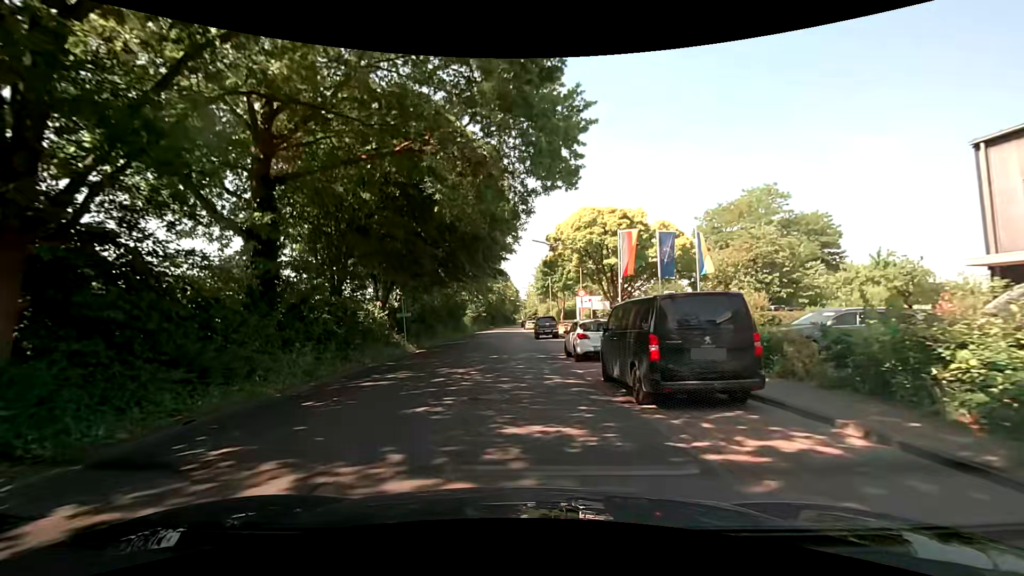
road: unclassified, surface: asphalt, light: Day
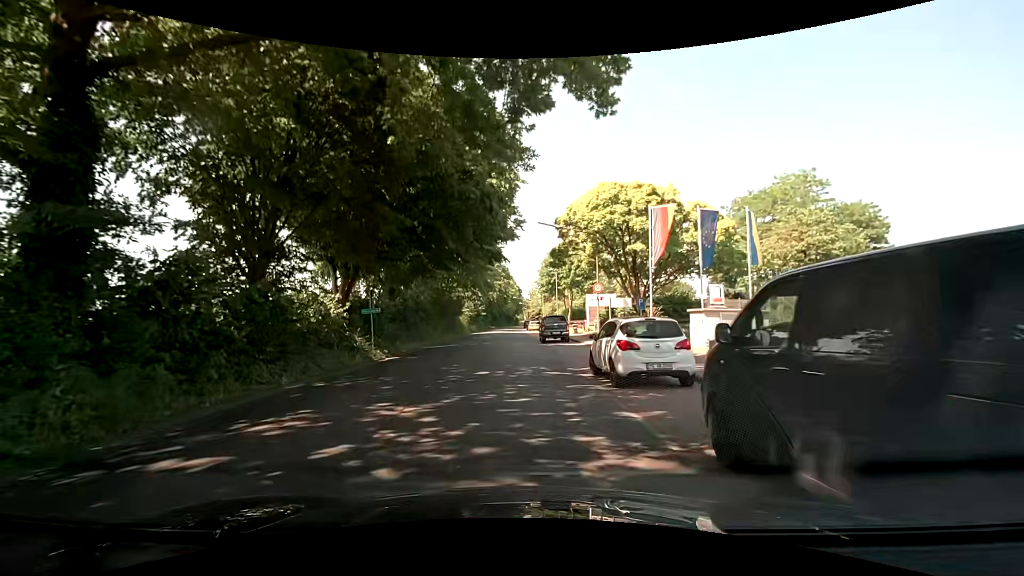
(+0.1, +7.0) m; 0°
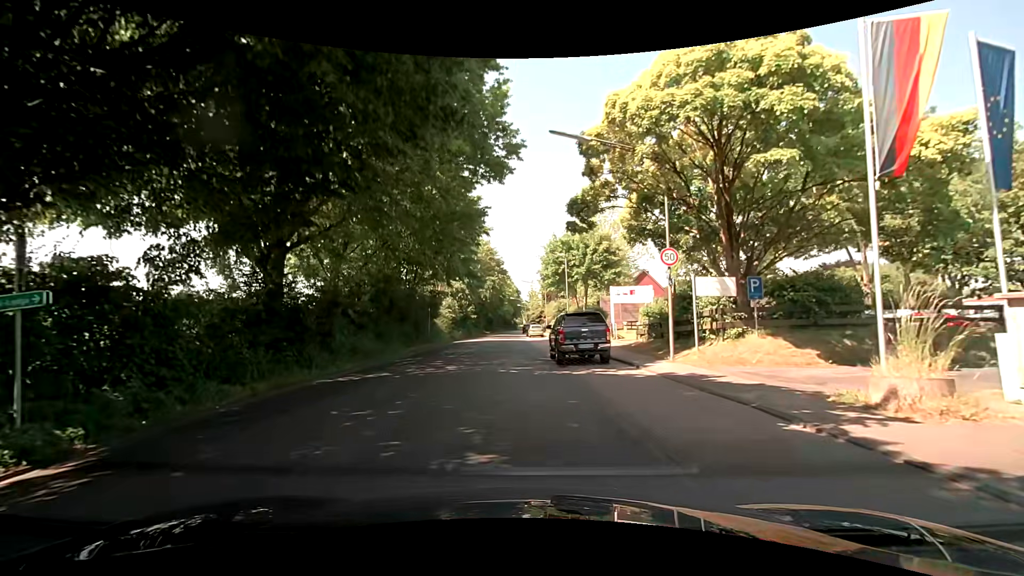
(+0.2, +15.9) m; 0°
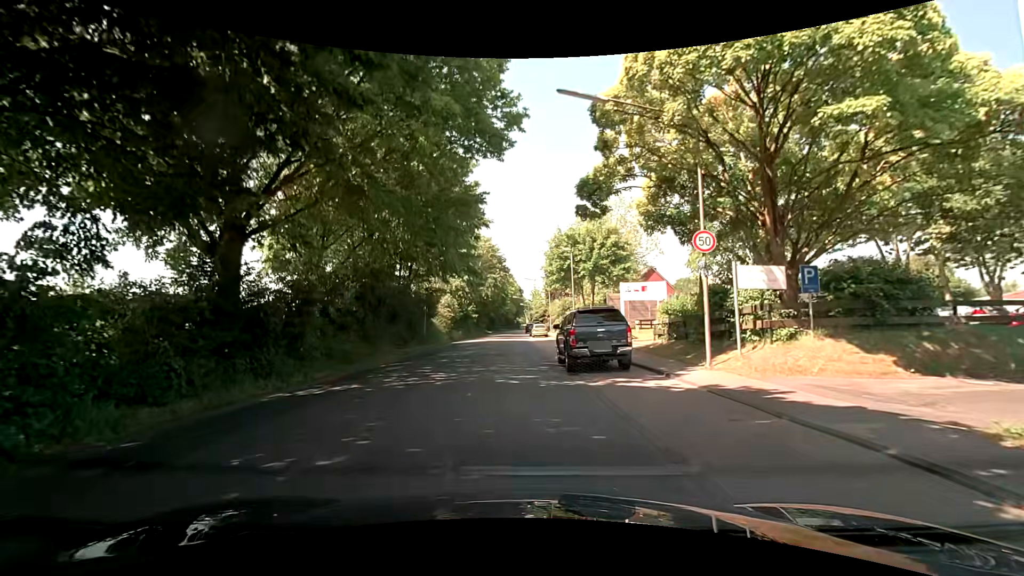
(0.0, +2.9) m; +1°
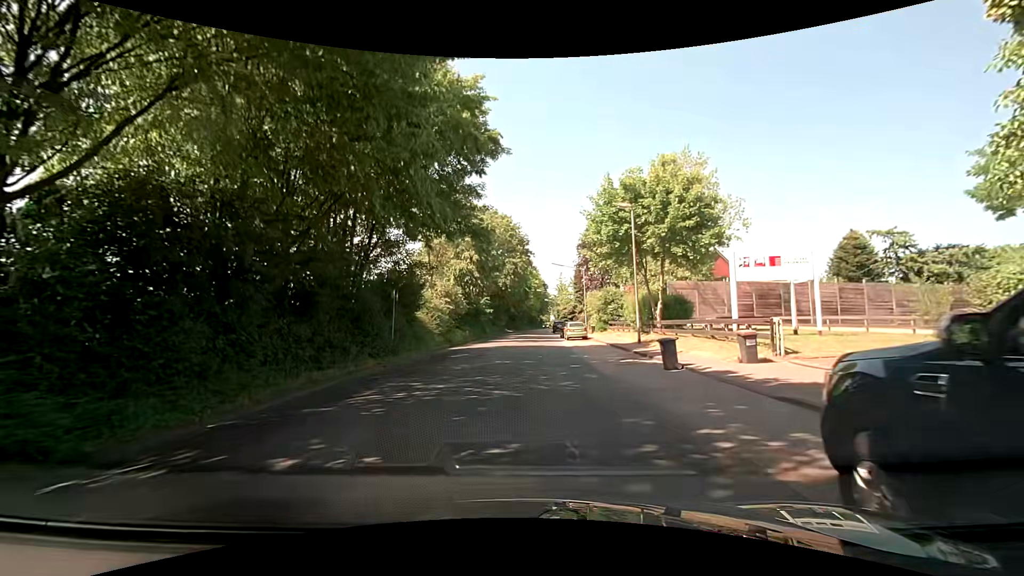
(-0.6, +15.3) m; -2°
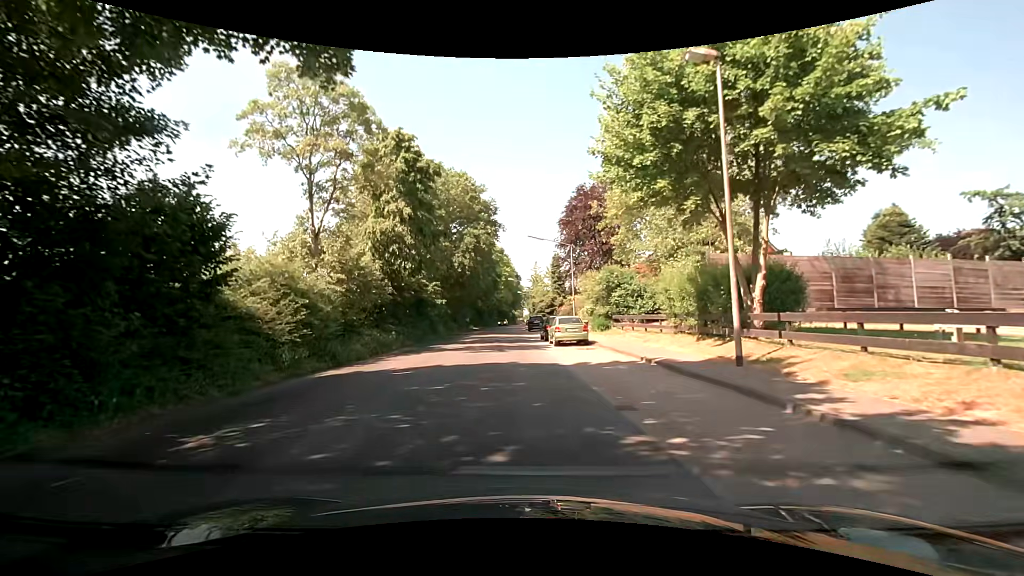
(+0.2, +15.7) m; +2°
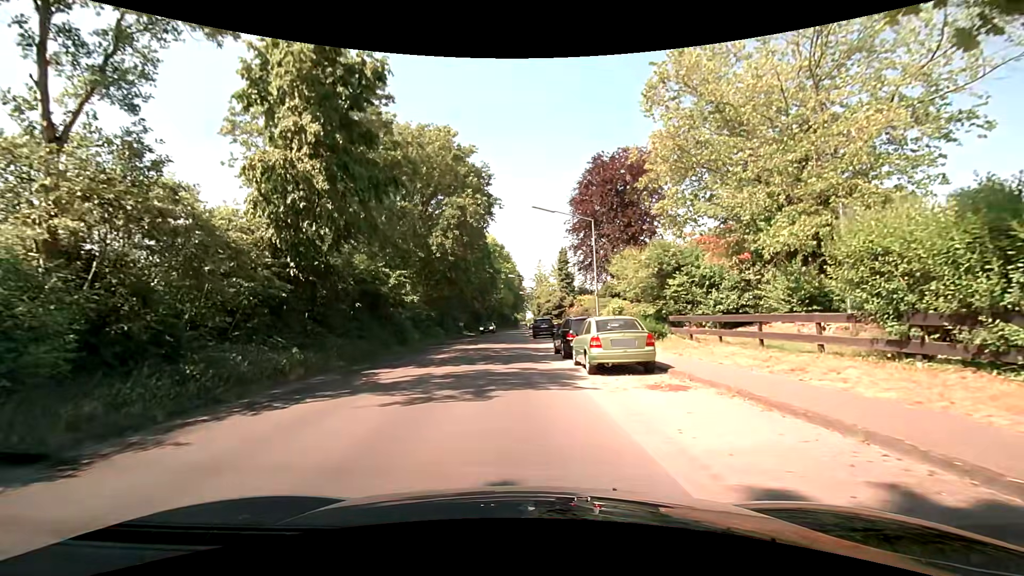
(0.0, +11.5) m; 0°
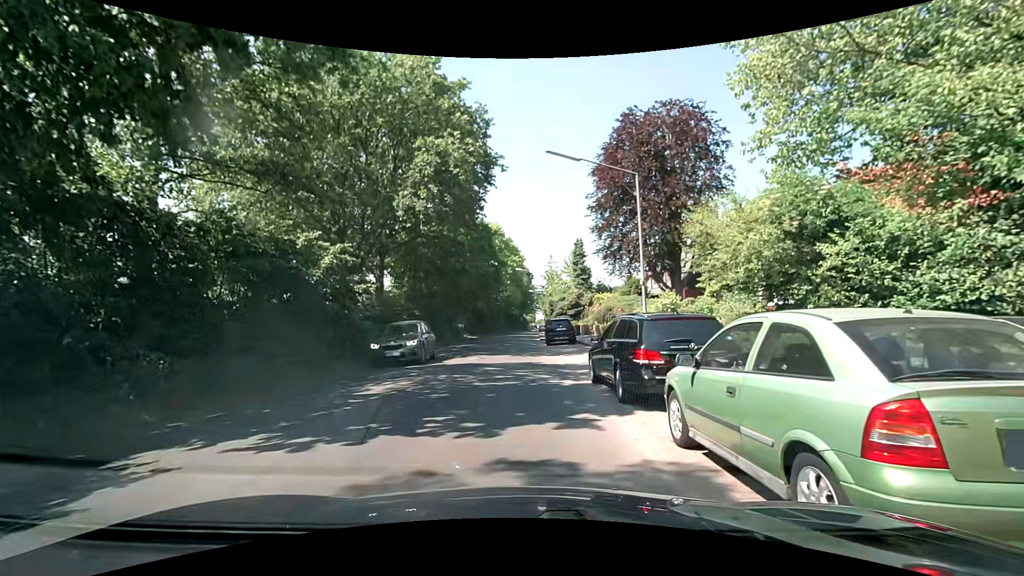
(0.0, +9.4) m; -2°
